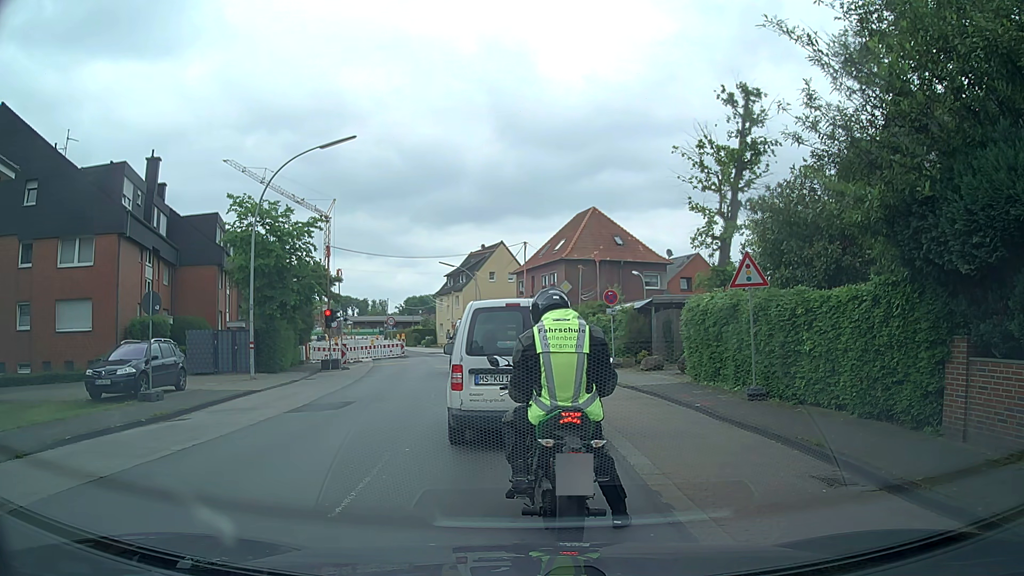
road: secondary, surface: asphalt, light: Day
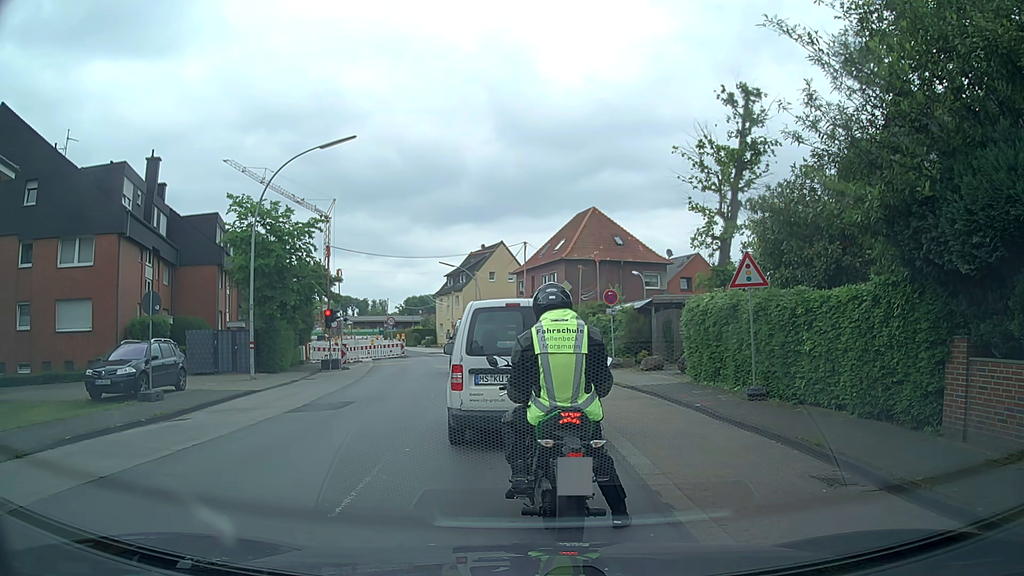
(0.0, 0.0) m; 0°
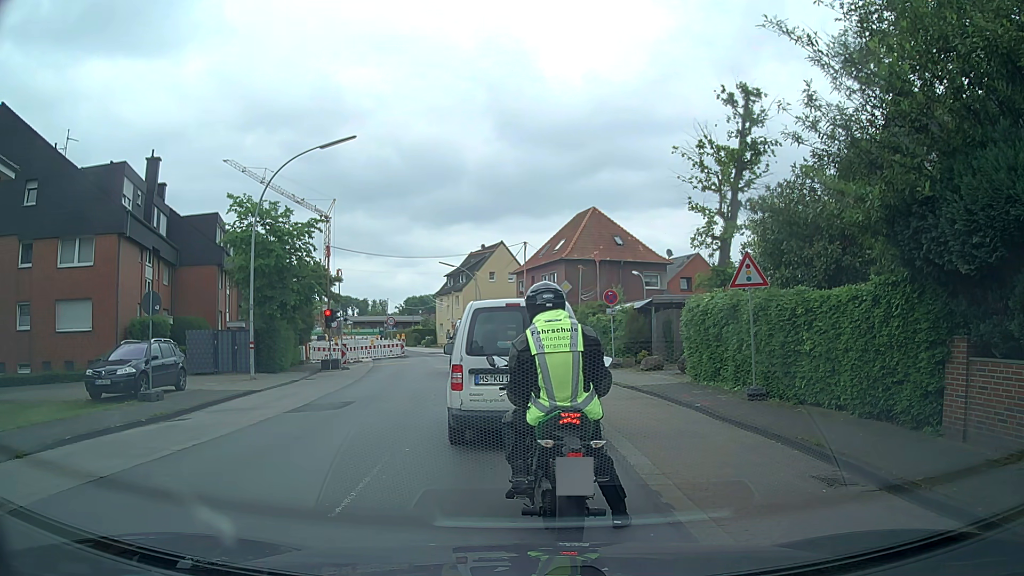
(0.0, 0.0) m; 0°
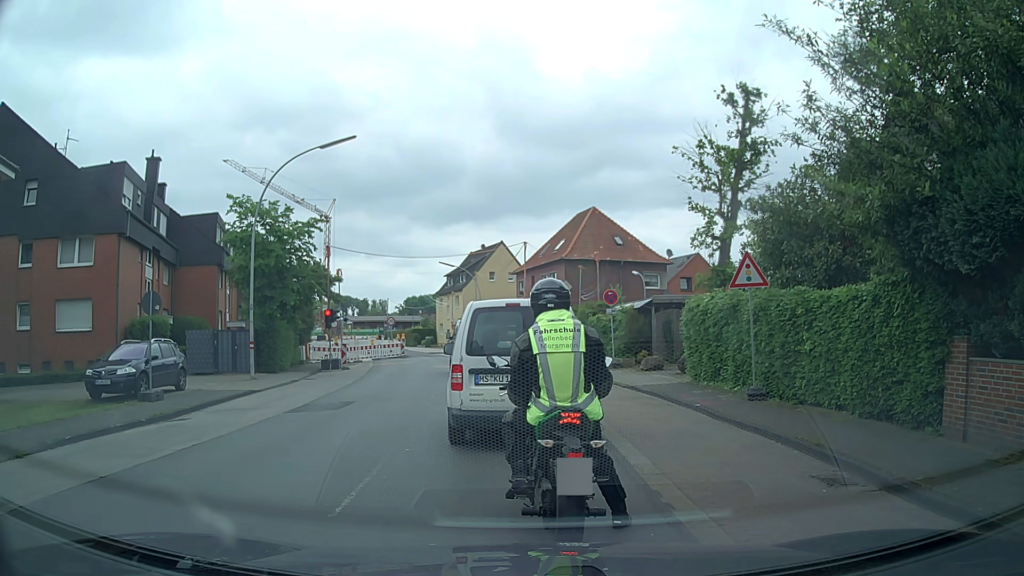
(0.0, 0.0) m; 0°
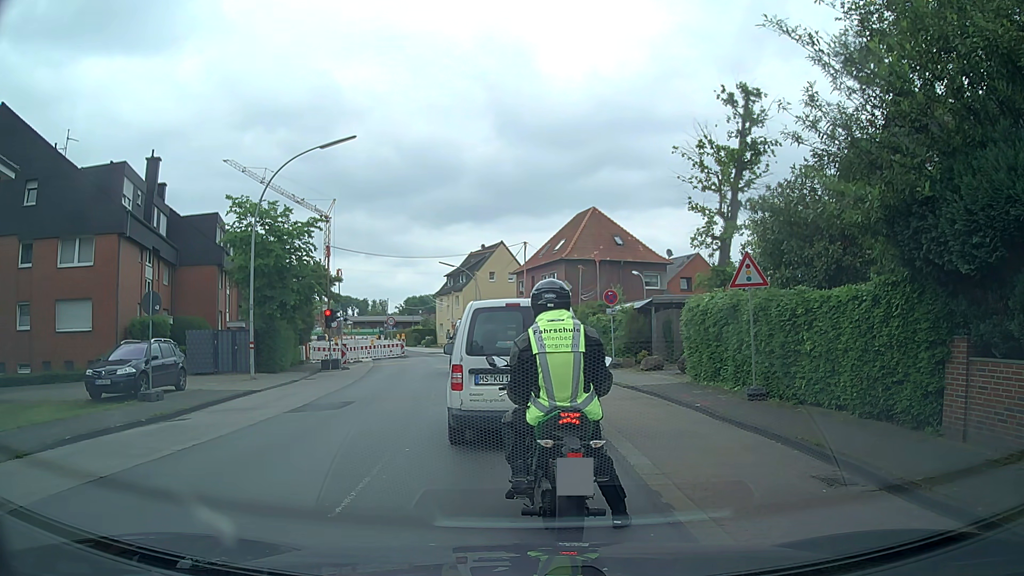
(0.0, 0.0) m; 0°
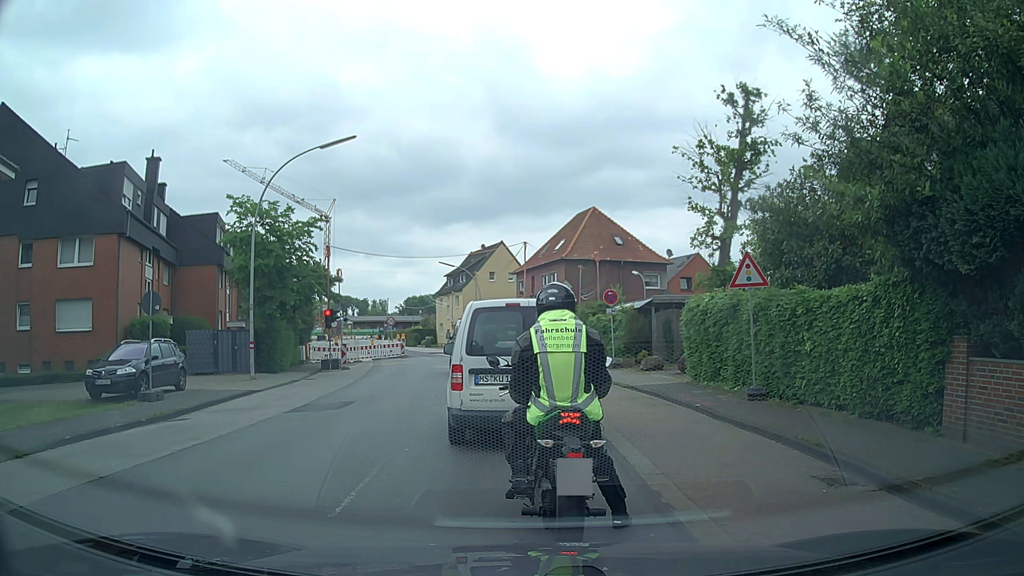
(0.0, 0.0) m; 0°
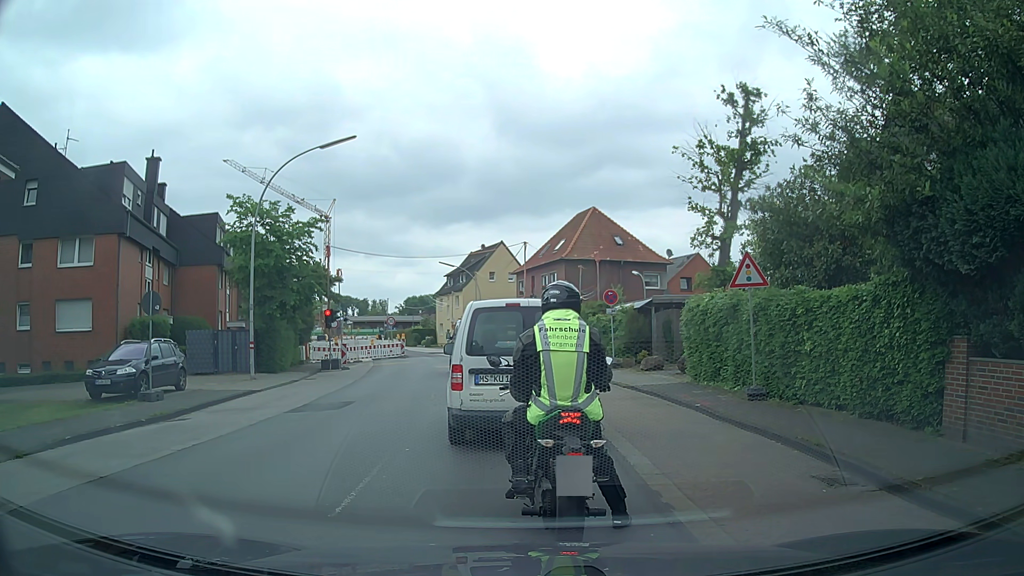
(0.0, 0.0) m; 0°
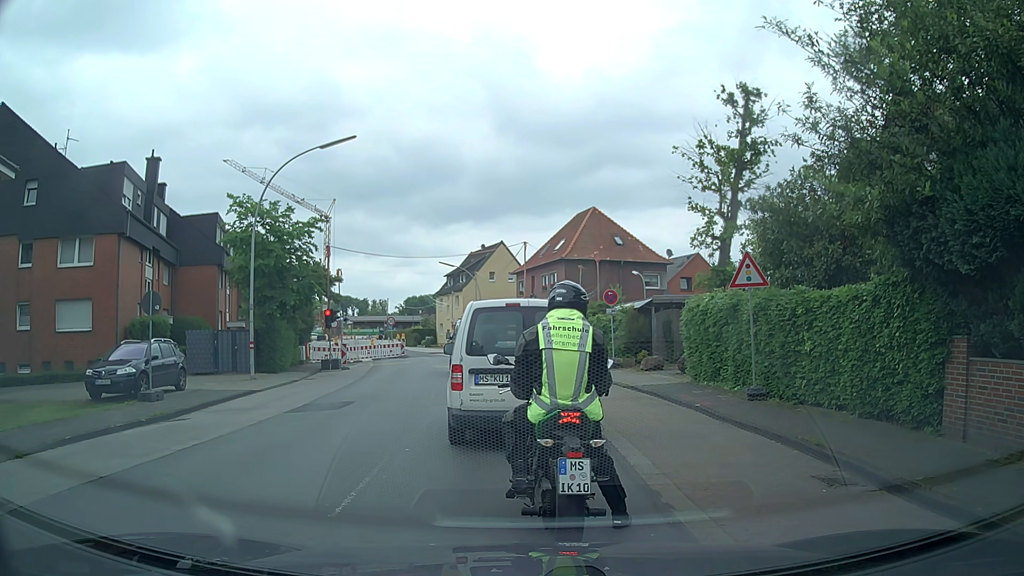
(0.0, 0.0) m; 0°
(-1, +10) (-2, +20) (-4, +30) (-6, +40) (-8, +49) (-12, +59) (-16, +68) (-20, +77) (-24, +86) (-28, +95) m
